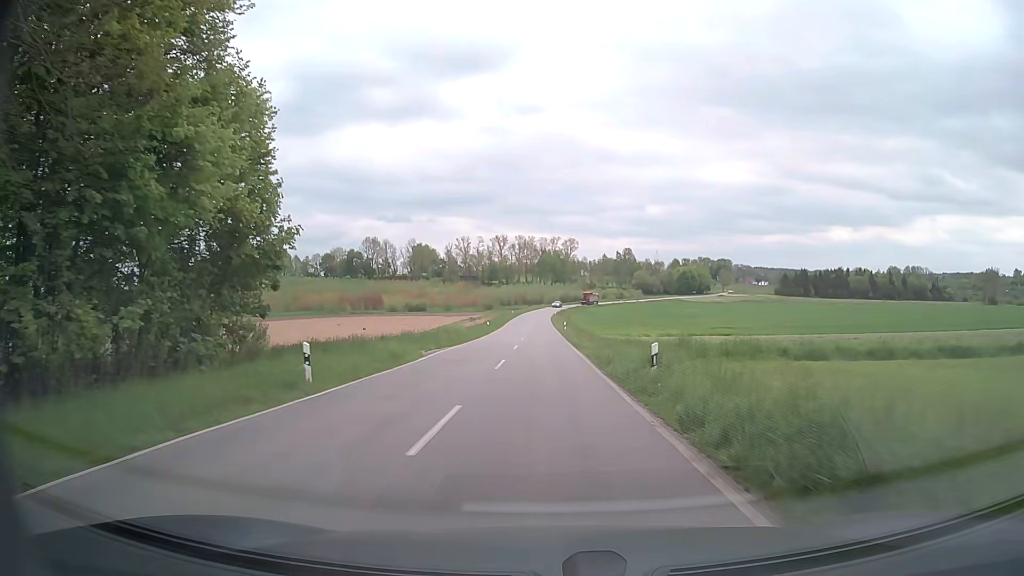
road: tertiary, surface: asphalt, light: Day
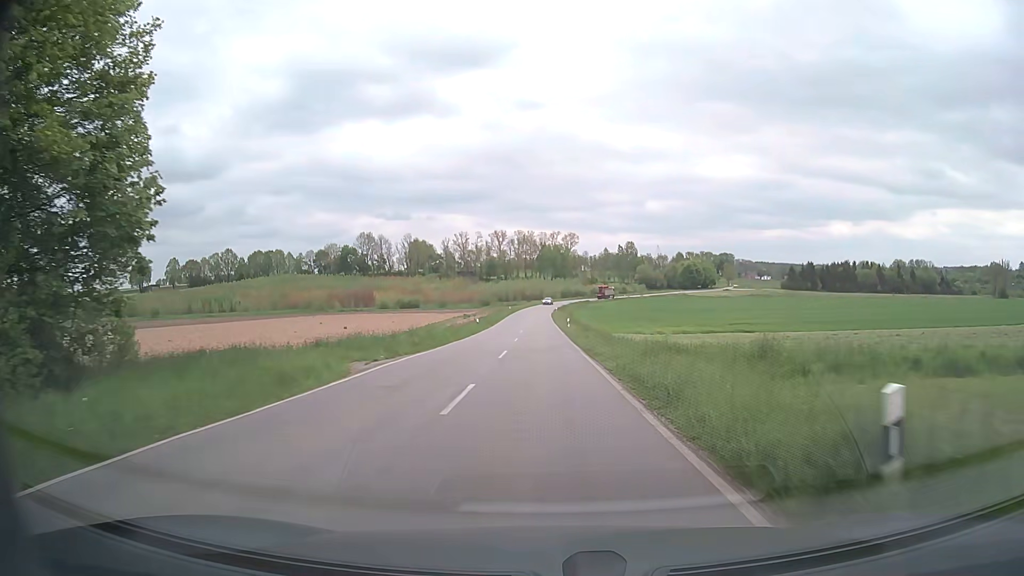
(0.0, +9.6) m; 0°
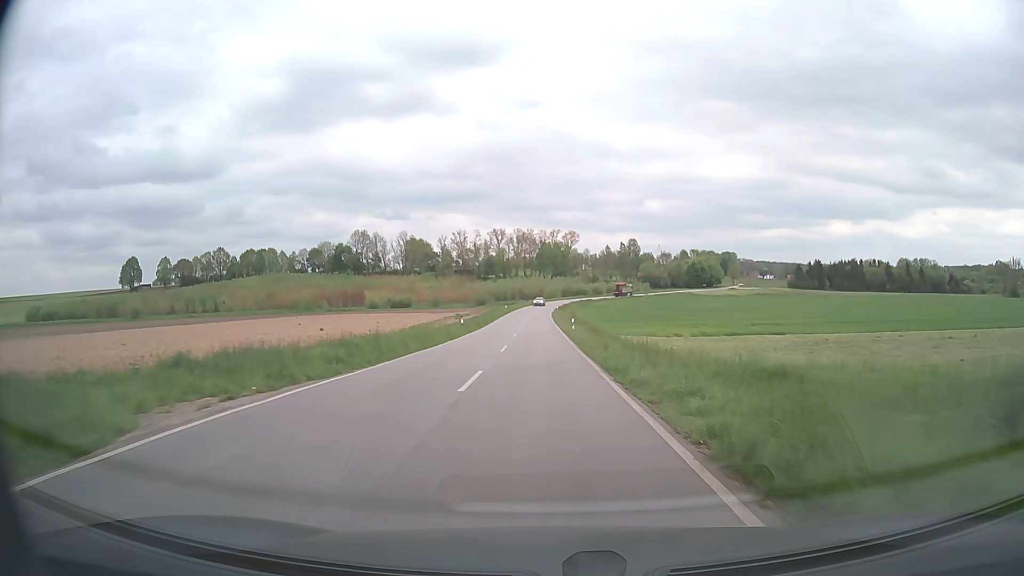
(0.0, +9.6) m; 0°
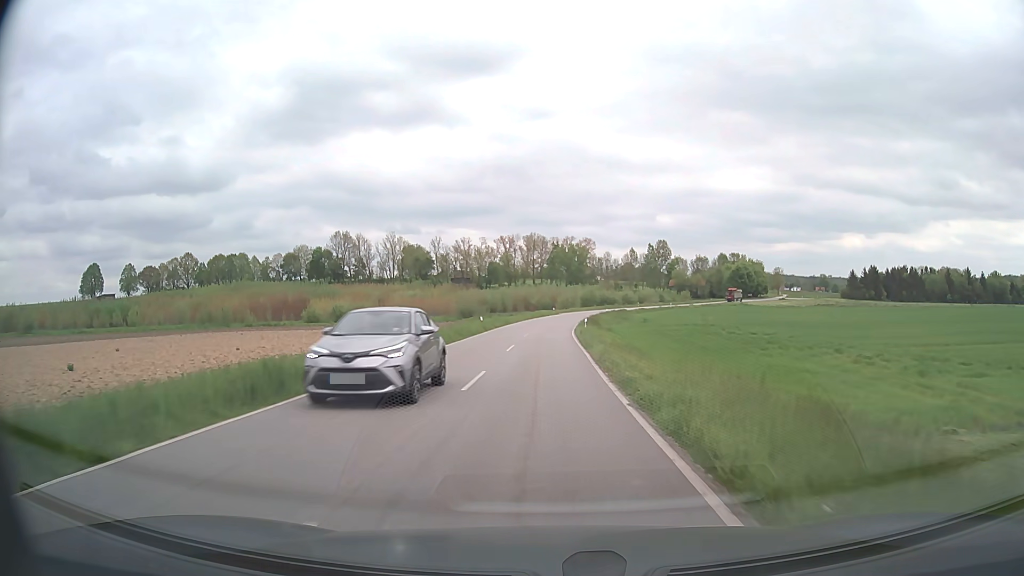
(-0.5, +47.8) m; -1°
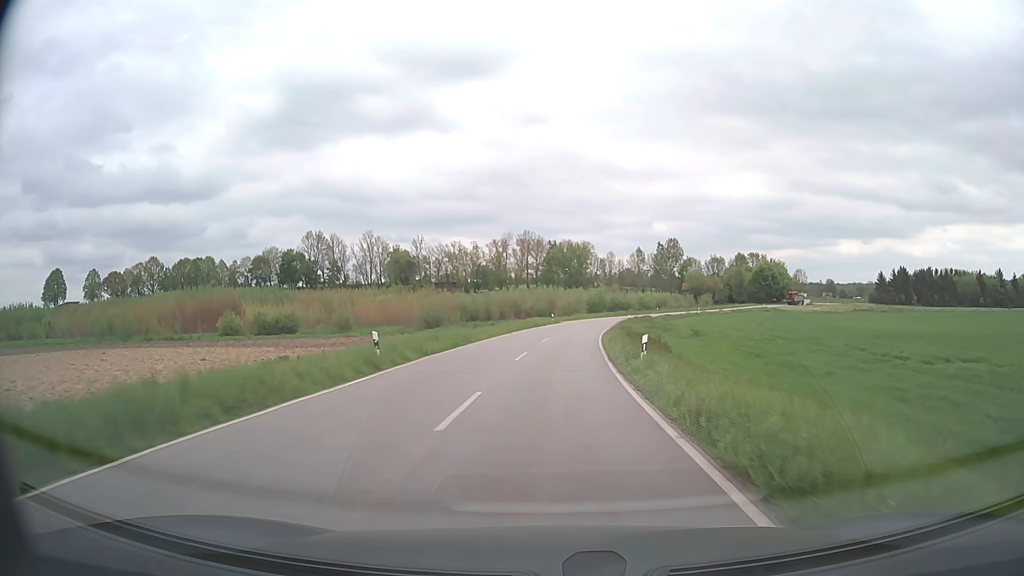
(0.0, +28.7) m; 0°
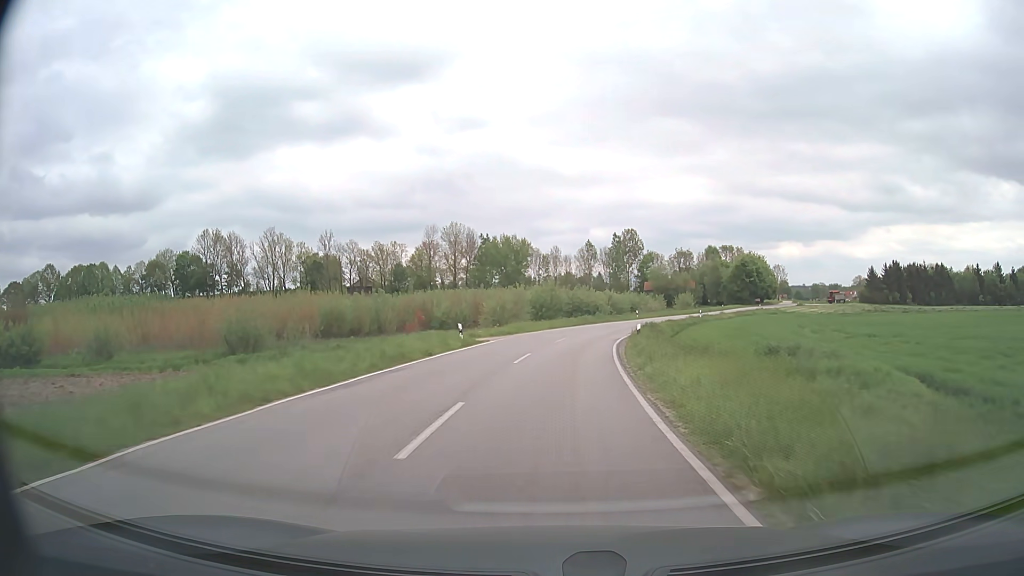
(+1.3, +37.6) m; +5°
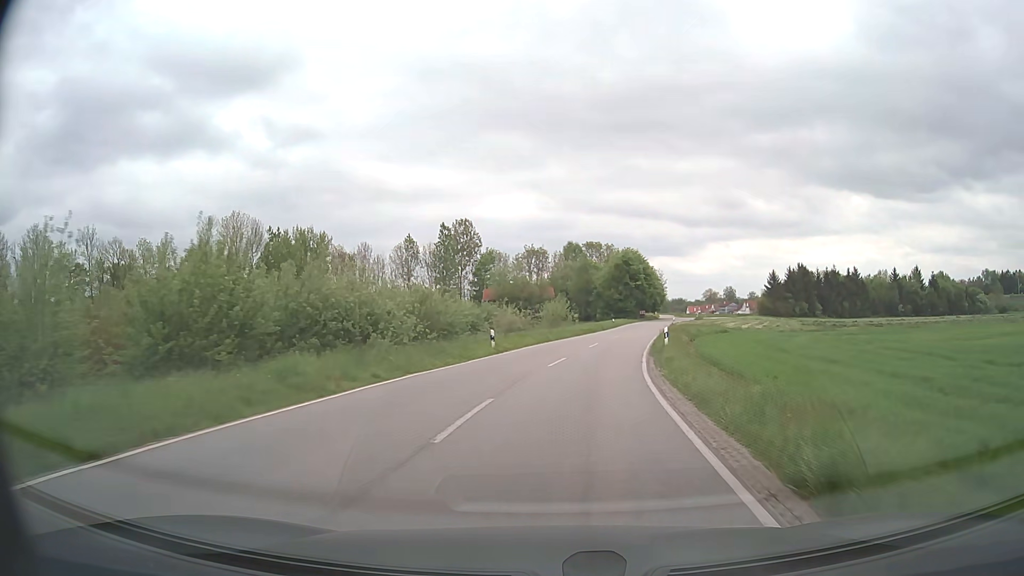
(+4.5, +46.4) m; +14°
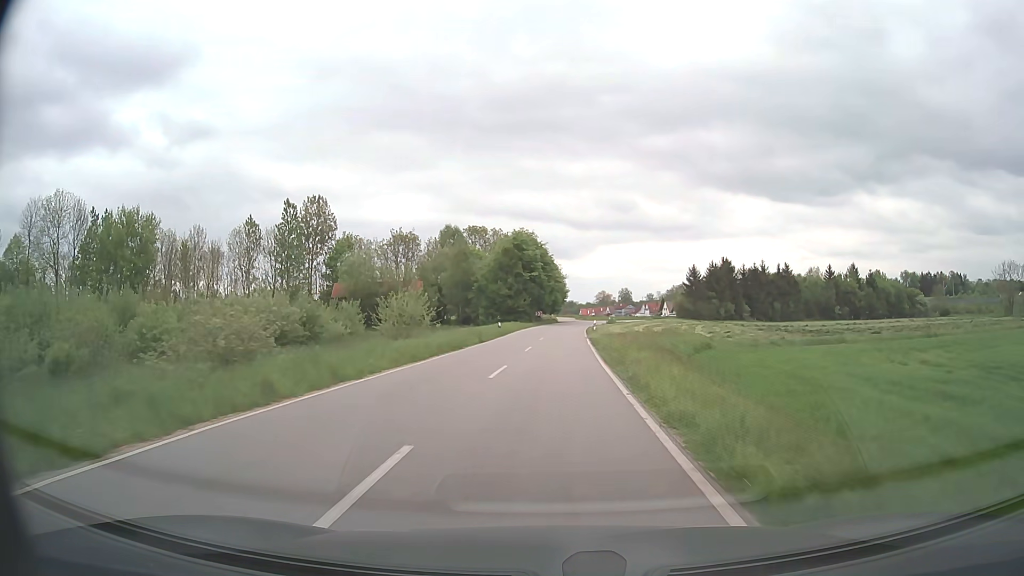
(+2.8, +28.1) m; +10°
(0, +10) (0, +20) (0, +30) (+1, +40) (+1, +50) (+2, +60) (+2, +70) (+3, +80) (+5, +90) (+7, +100) m
